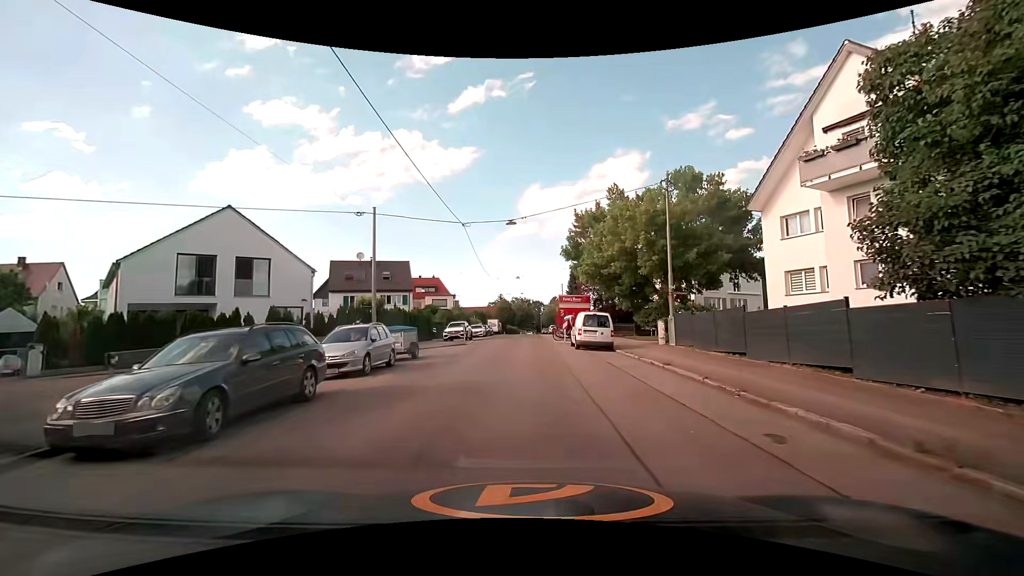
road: residential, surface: asphalt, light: Day
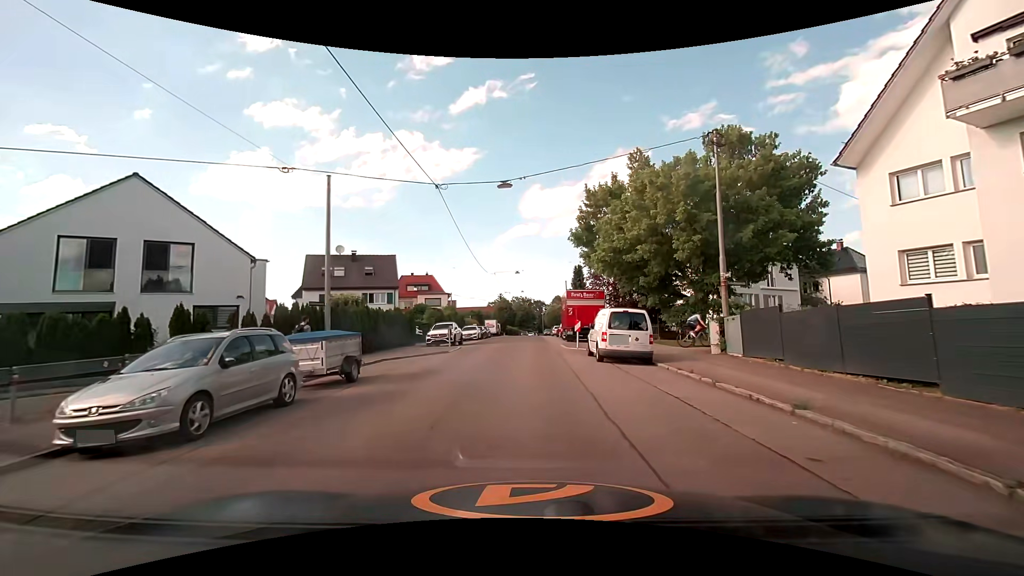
(+0.1, +7.0) m; 0°
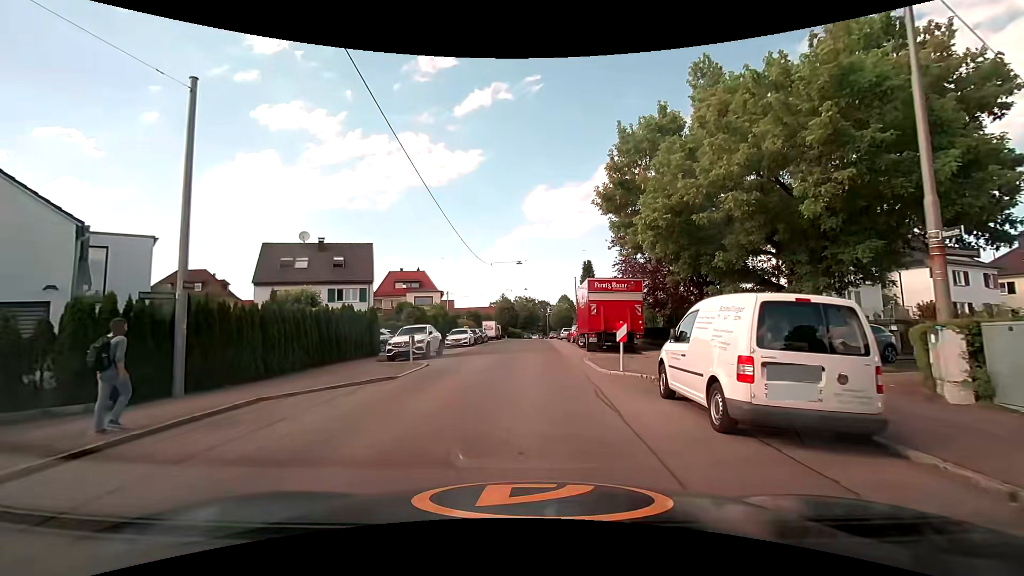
(-0.1, +9.9) m; 0°
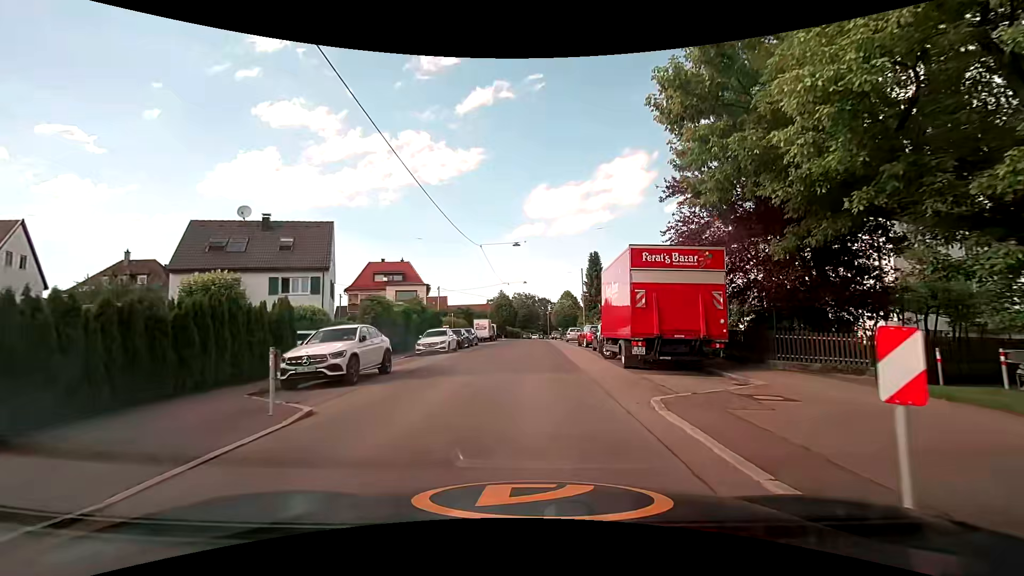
(-0.1, +9.7) m; 0°
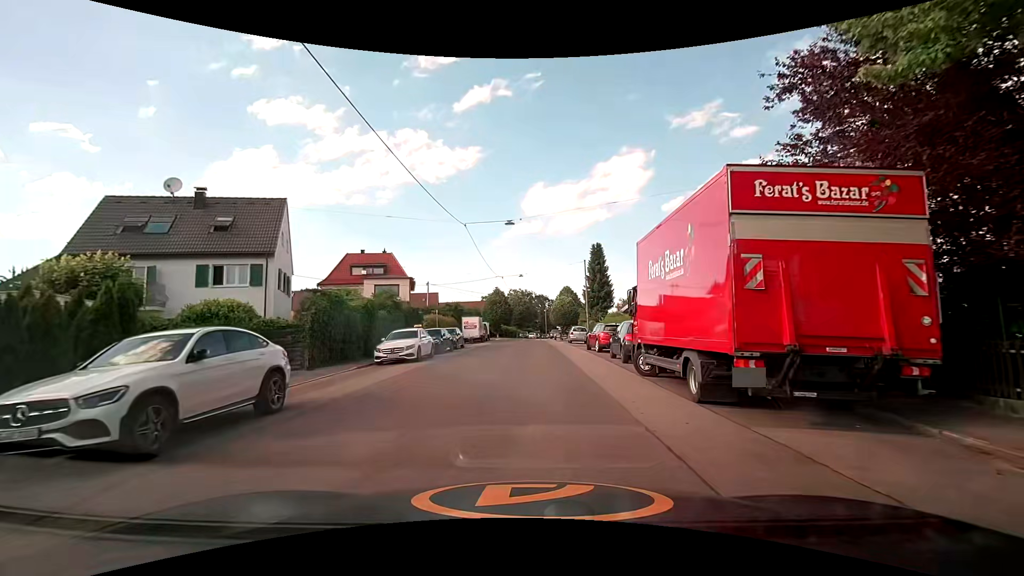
(0.0, +7.0) m; -1°
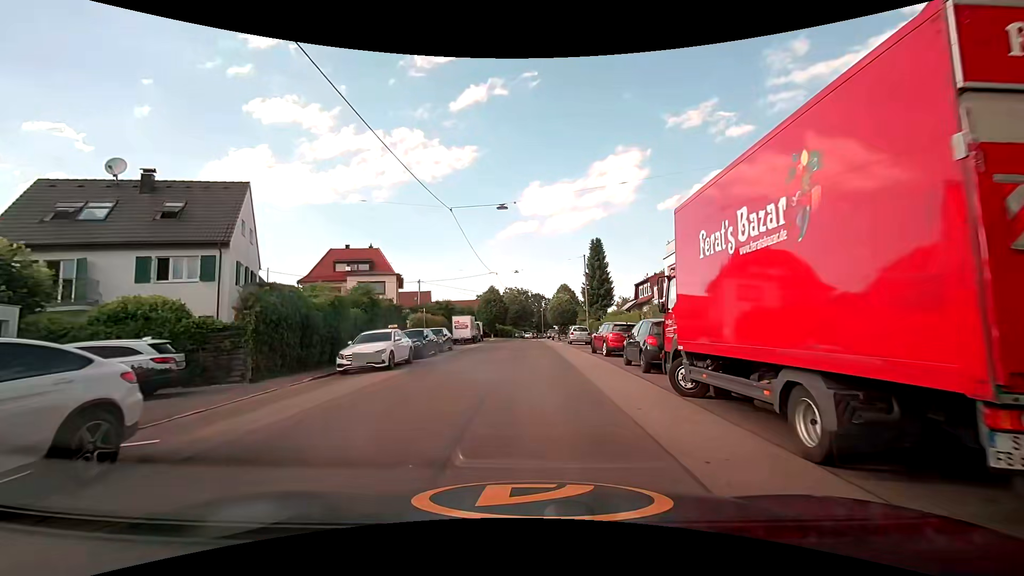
(+0.1, +3.7) m; +1°
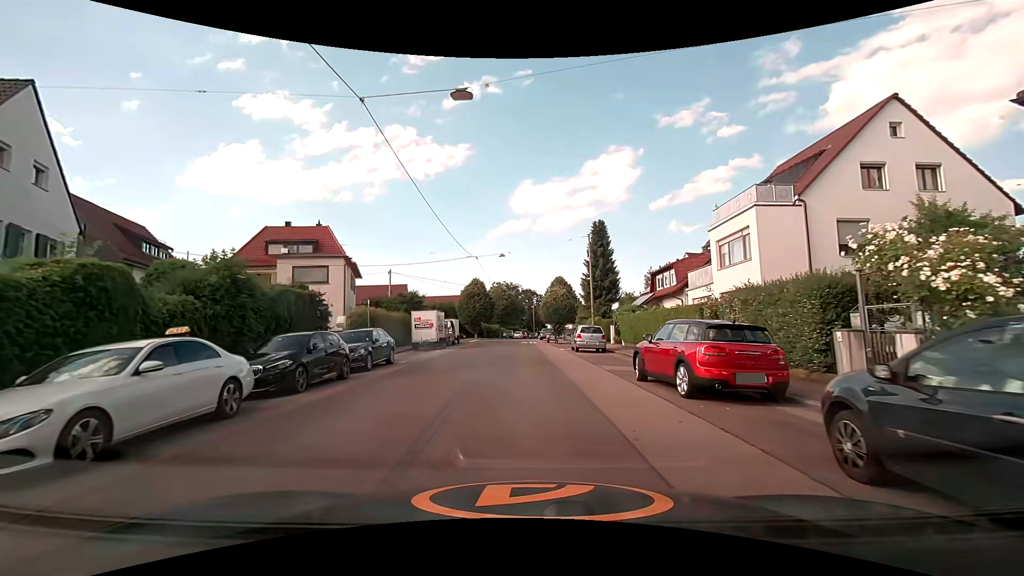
(+0.2, +11.8) m; +1°
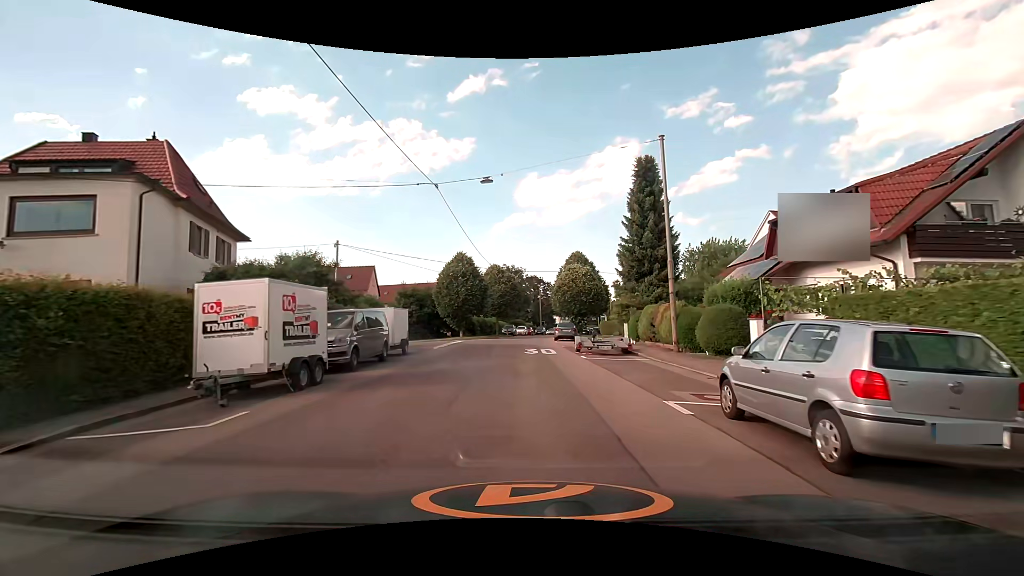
(-0.1, +21.1) m; 0°
(0, +10) (0, +20) (0, +30) (-2, +40) (-11, +43) (-21, +42) (-31, +39) (-41, +37) (-50, +34) (-60, +31) m
